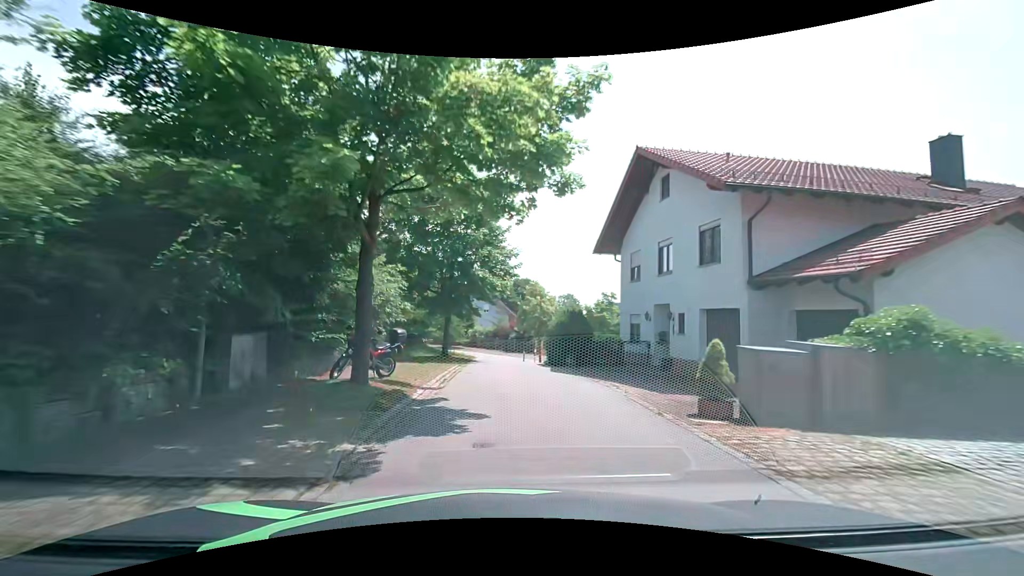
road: residential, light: Day
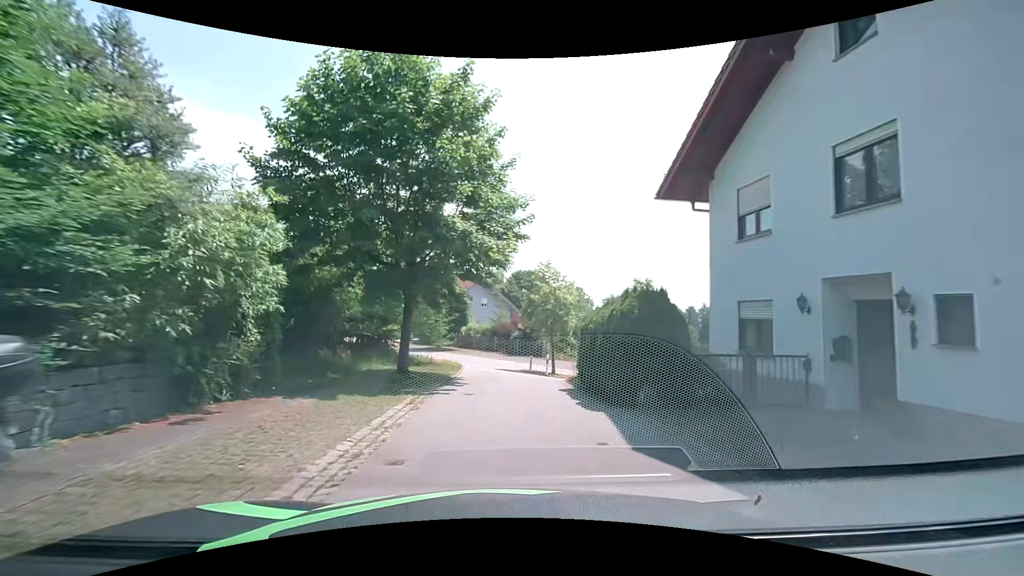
(0.0, +10.7) m; +1°
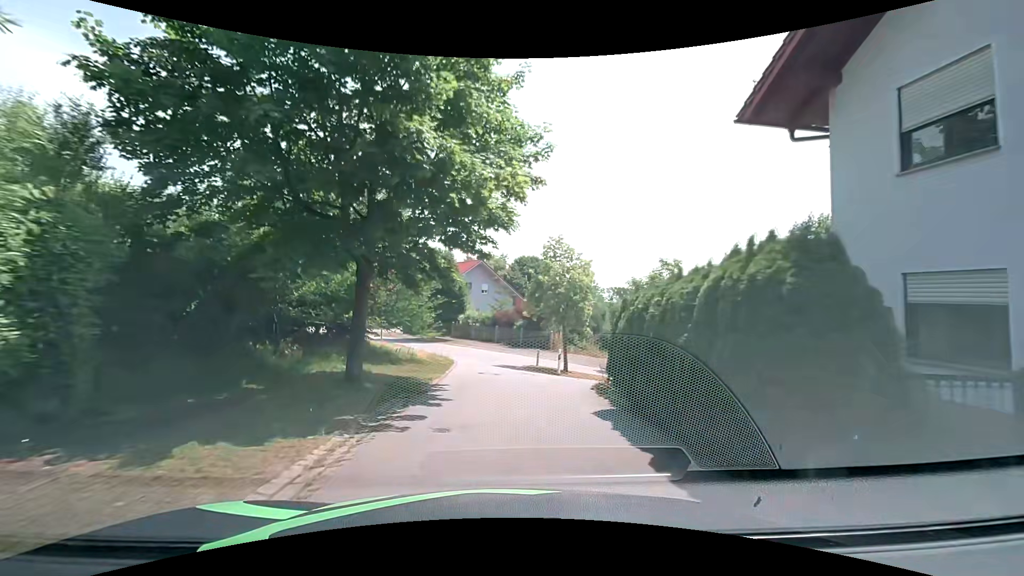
(-0.1, +5.1) m; -1°
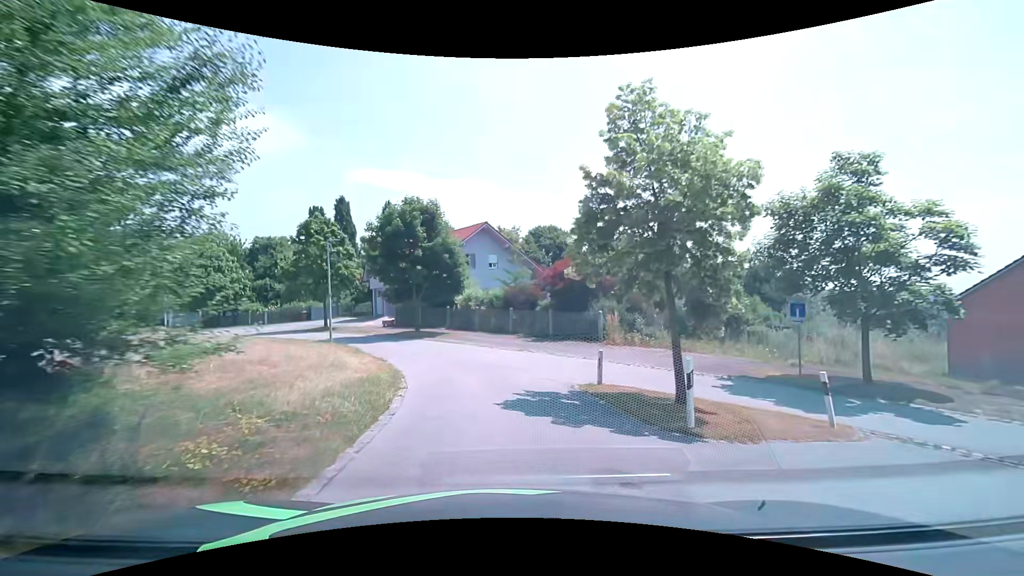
(0.0, +14.1) m; +1°
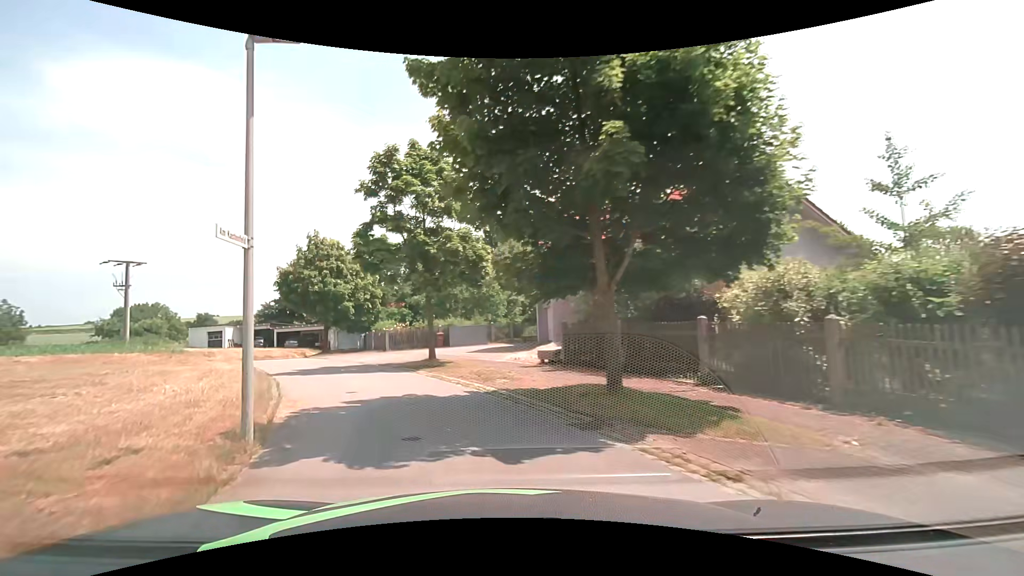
(-3.7, +20.2) m; -23°
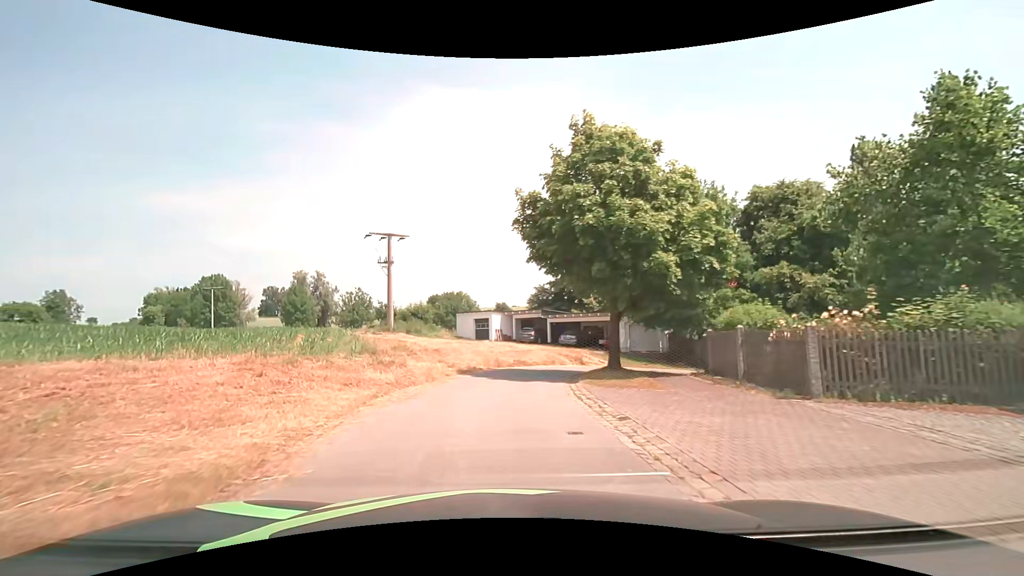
(-6.9, +20.8) m; -33°
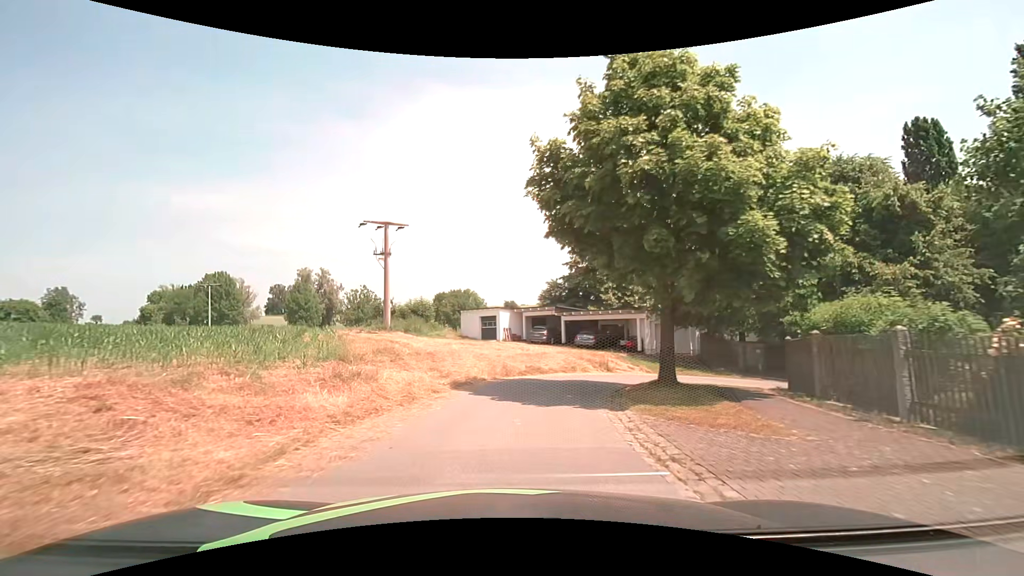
(0.0, +4.7) m; 0°
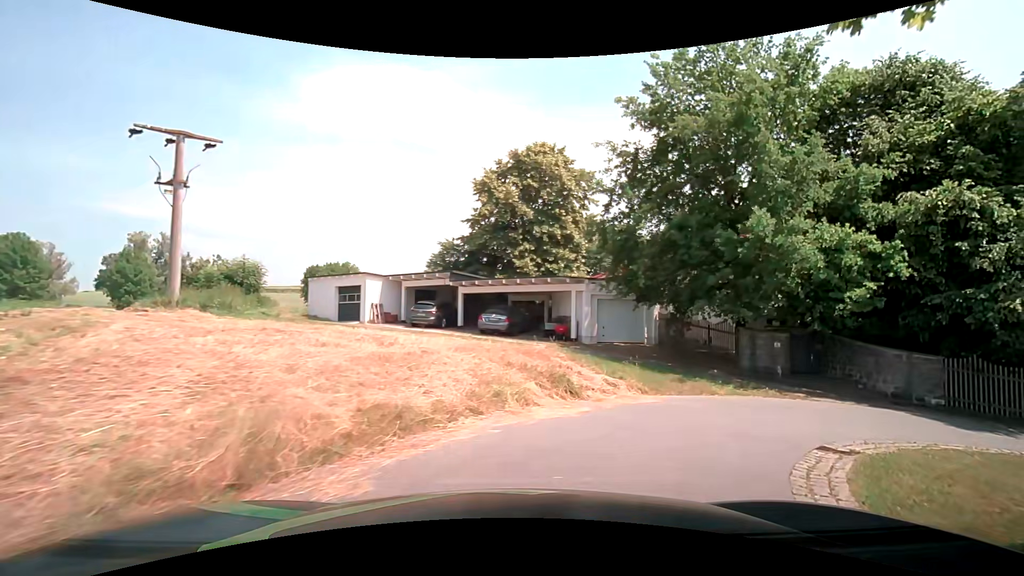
(+0.7, +12.9) m; +12°
(+3, +9) (+12, +13) (+22, +12) (+30, +6) (+38, -1) (+45, -7) (+54, -11) (+63, -7) (+67, +2) (+65, +12) m
